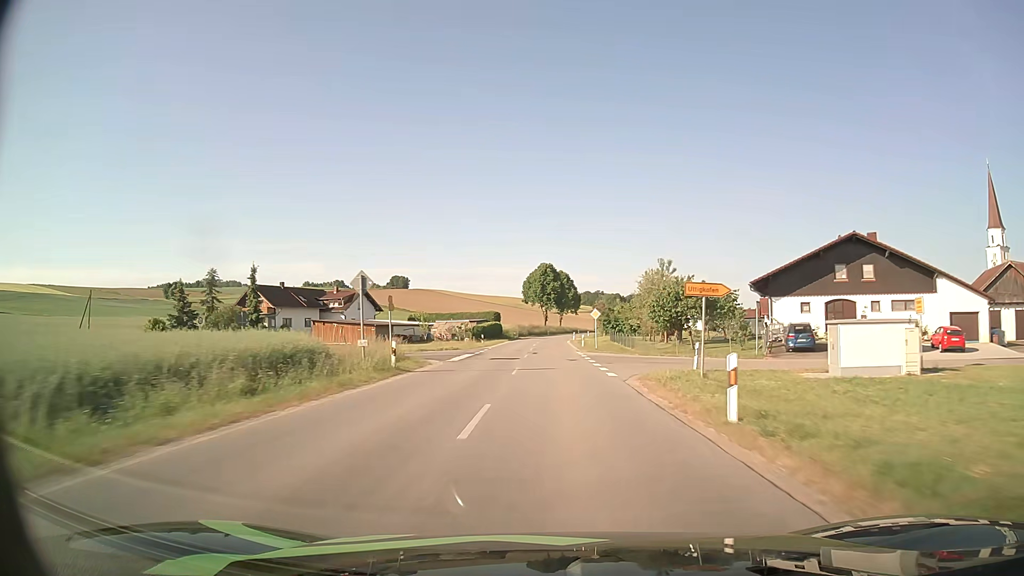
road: secondary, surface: asphalt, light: Day
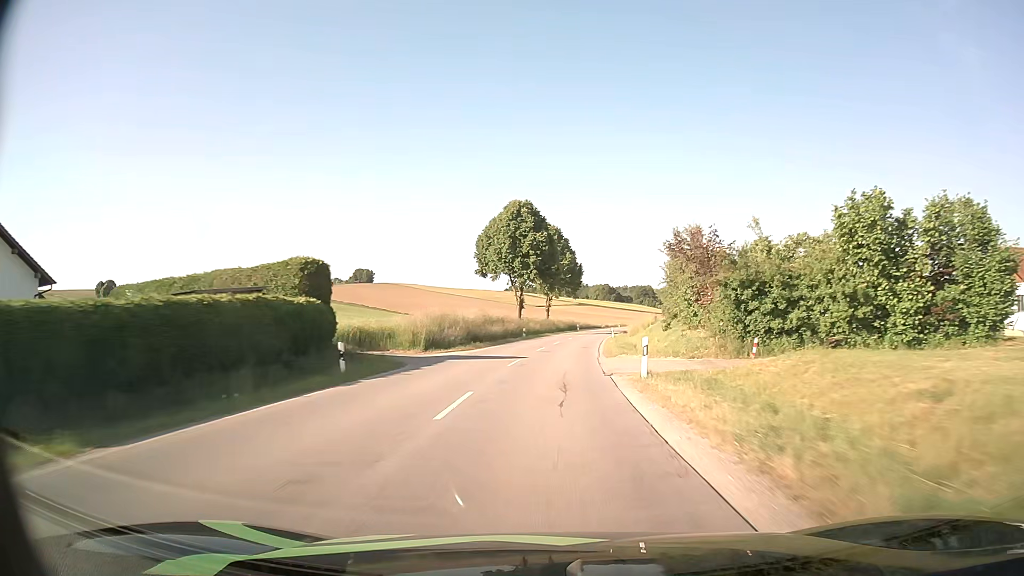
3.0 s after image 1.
(+0.5, +70.7) m; +2°
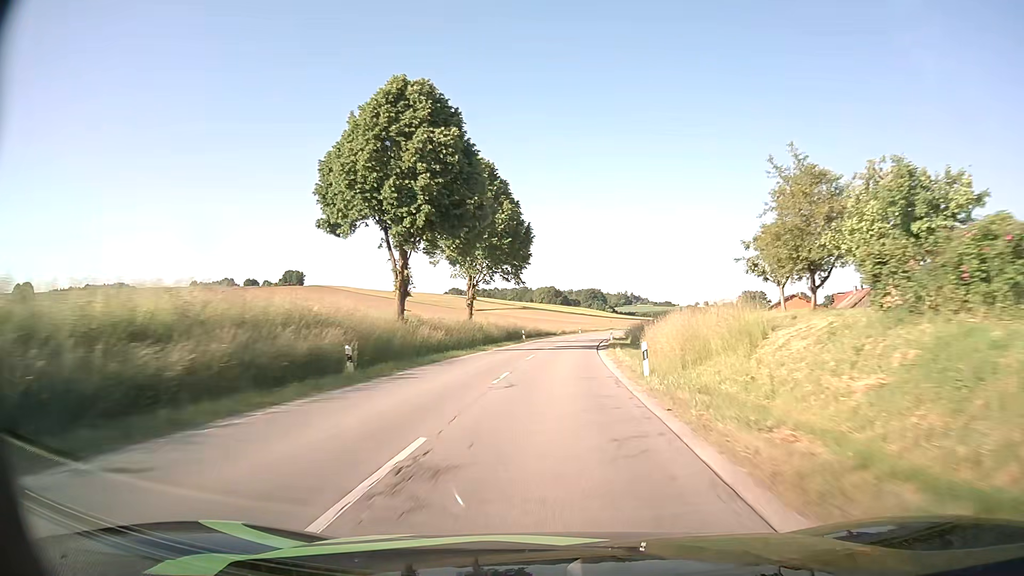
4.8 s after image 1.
(+1.4, +41.2) m; +4°
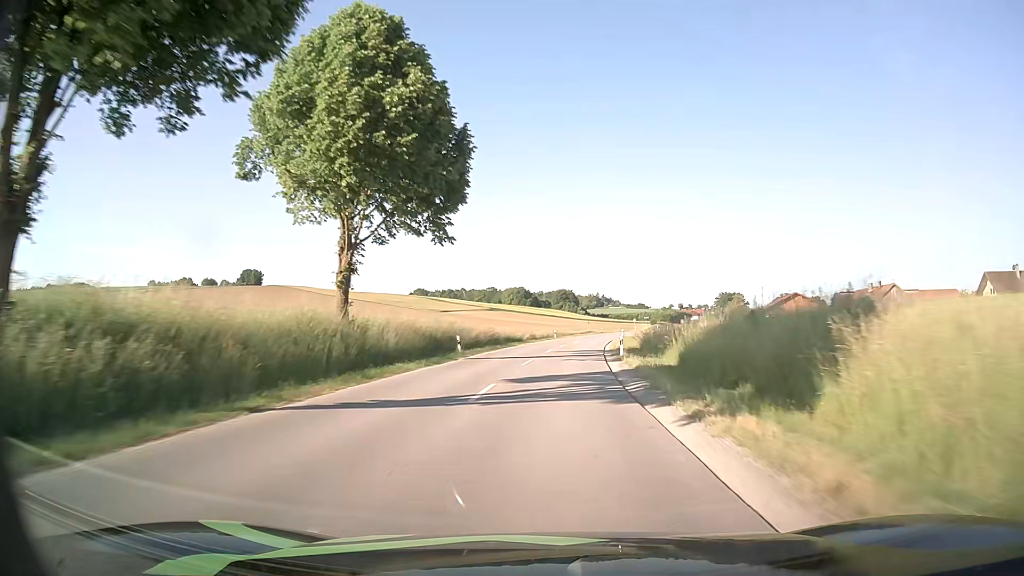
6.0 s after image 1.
(+0.7, +27.8) m; +3°
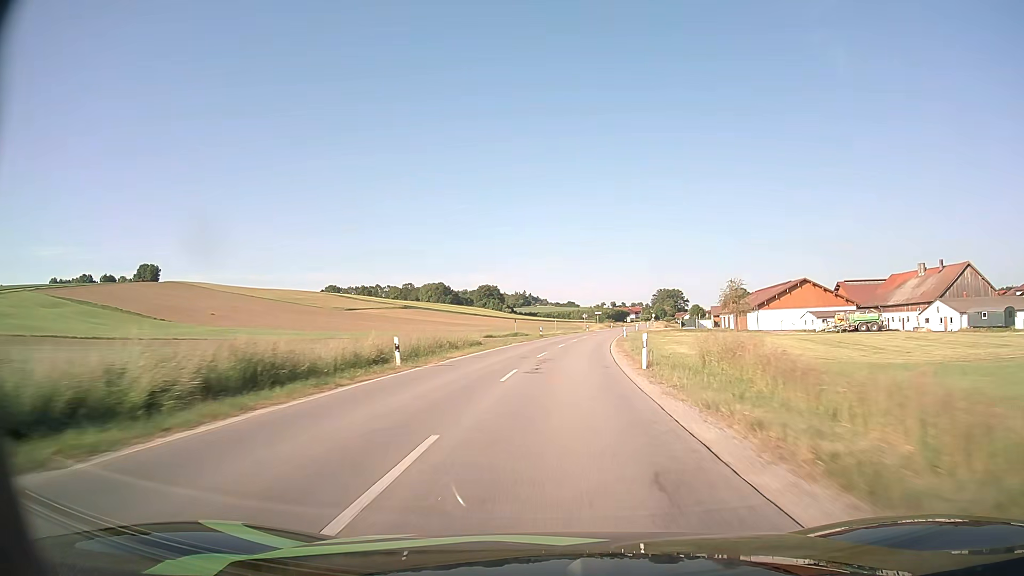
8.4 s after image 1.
(+3.0, +56.0) m; +6°
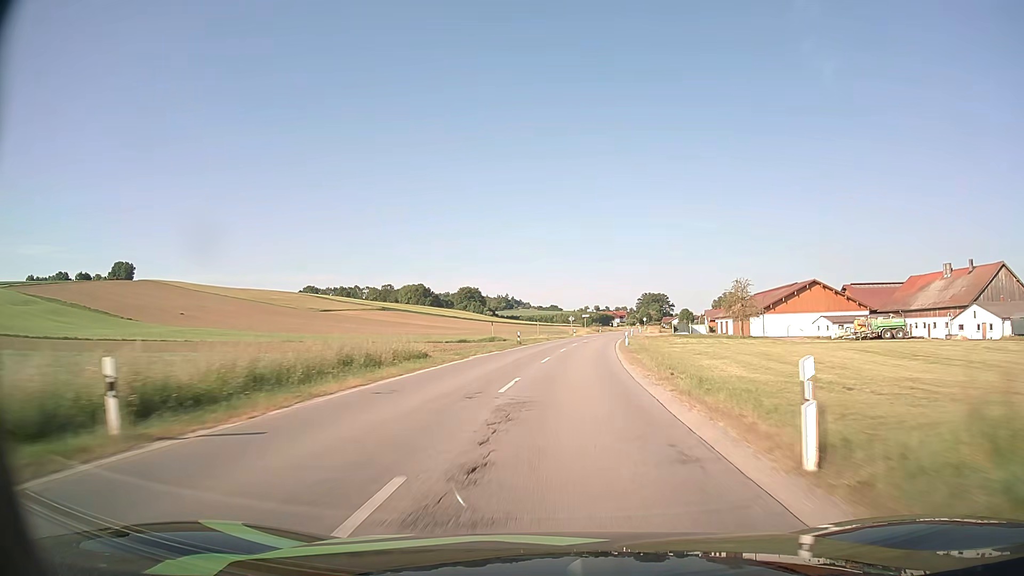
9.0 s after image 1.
(+0.2, +14.1) m; +1°
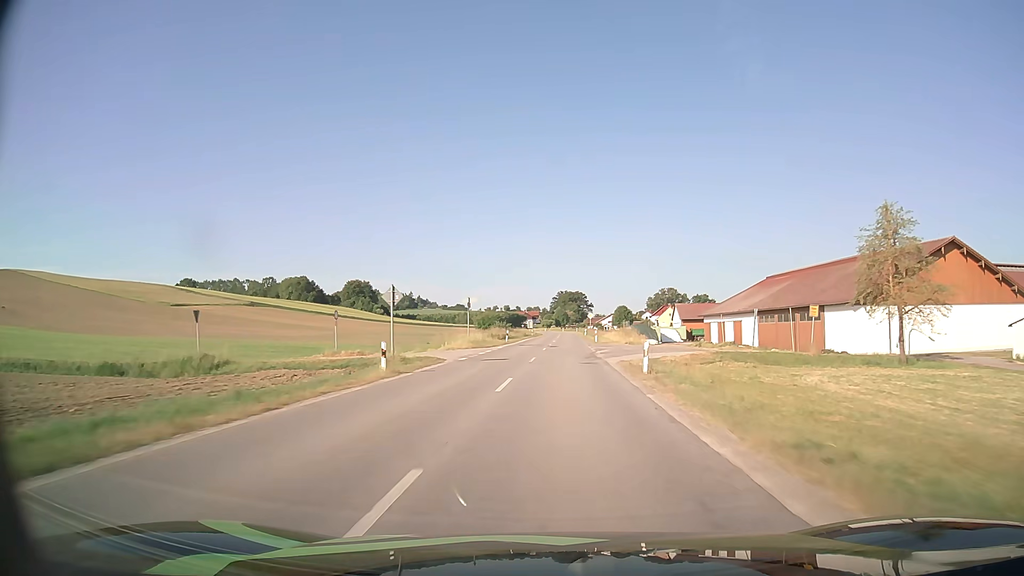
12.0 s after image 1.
(+5.8, +71.3) m; +8°
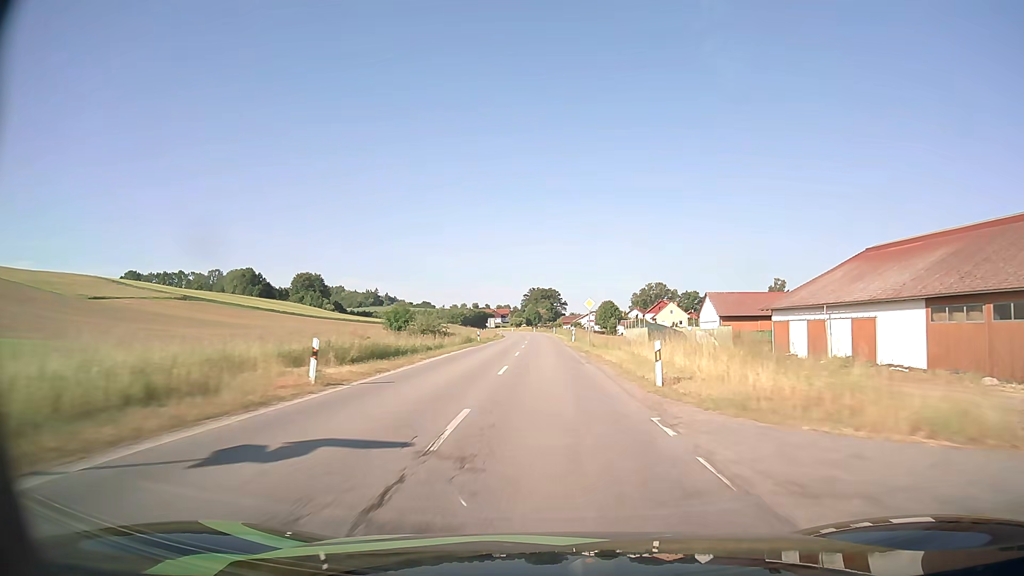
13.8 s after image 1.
(+1.0, +43.3) m; +3°
(0, +10) (0, +20) (0, +30) (0, +40) (0, +50) (-1, +60) (-1, +70) (-1, +80) (-2, +90) (-2, +100) m
